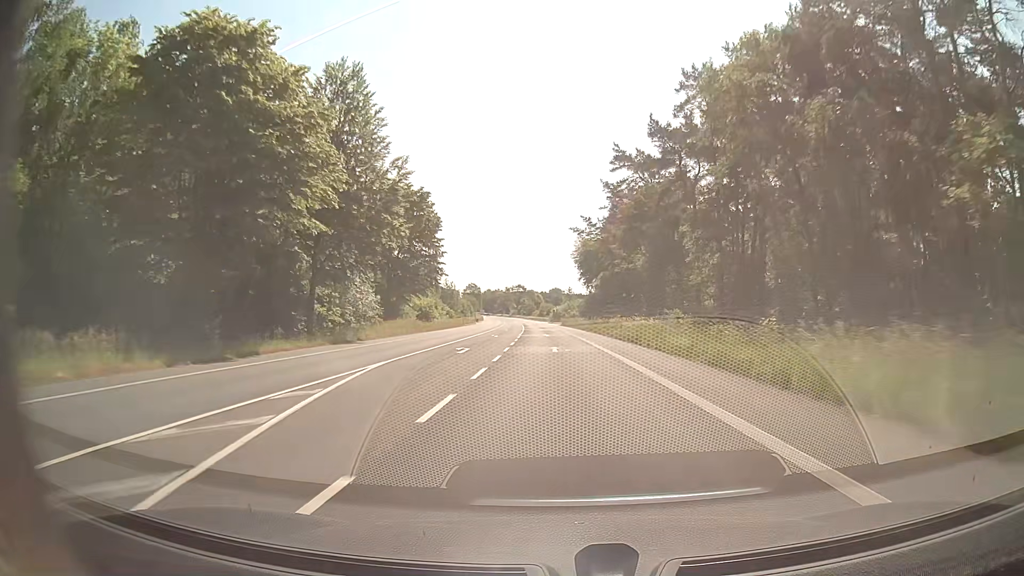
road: secondary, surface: asphalt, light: Day
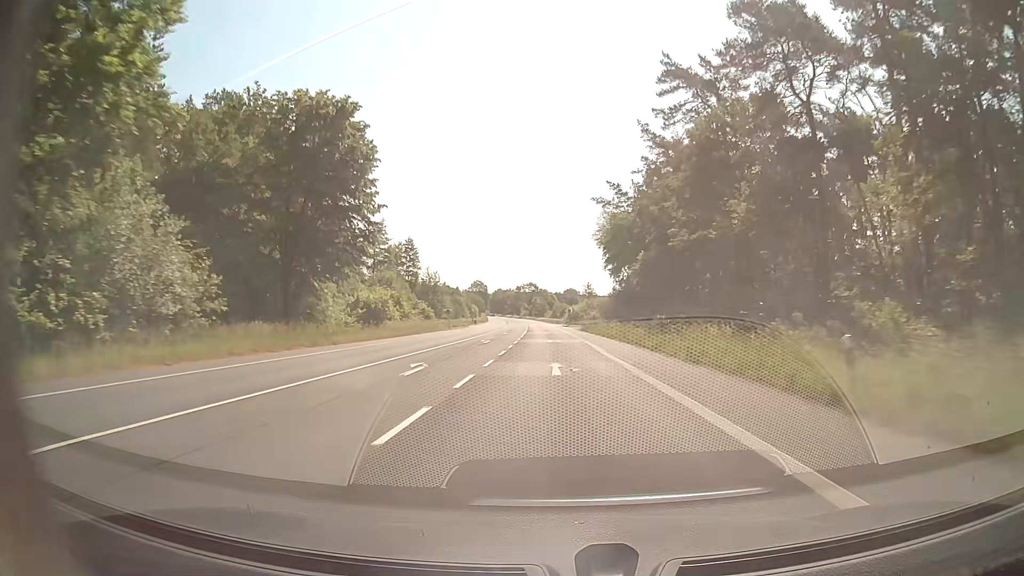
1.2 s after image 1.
(-0.4, +31.6) m; -1°
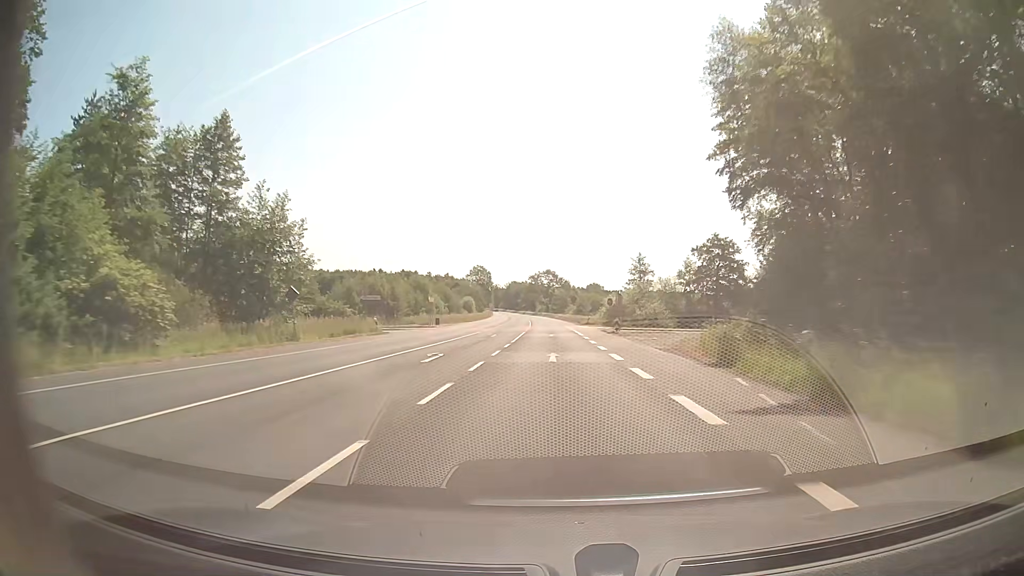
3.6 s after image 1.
(-1.1, +63.3) m; -2°
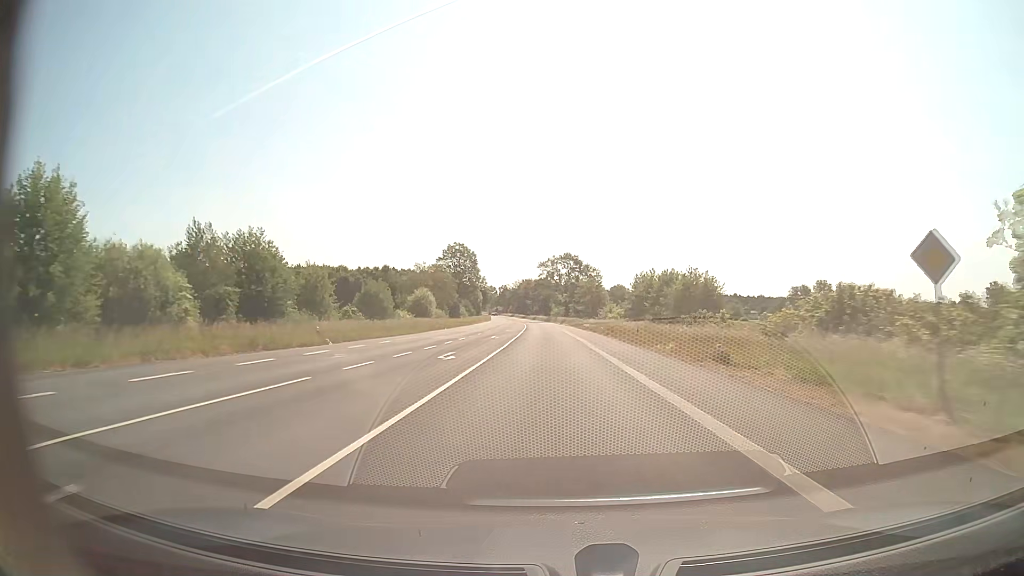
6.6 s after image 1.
(-1.2, +79.1) m; -2°
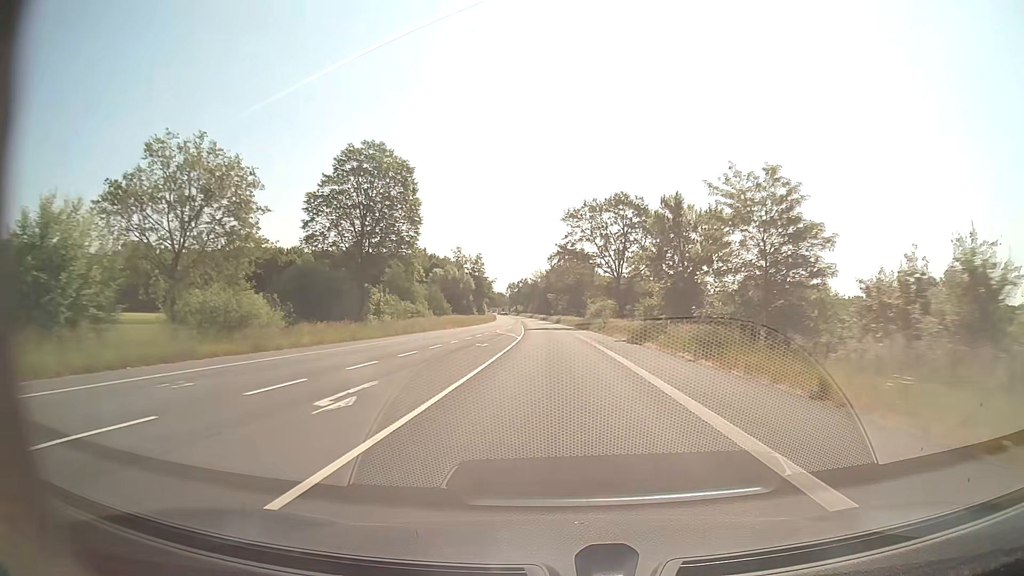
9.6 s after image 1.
(-1.8, +79.0) m; -2°
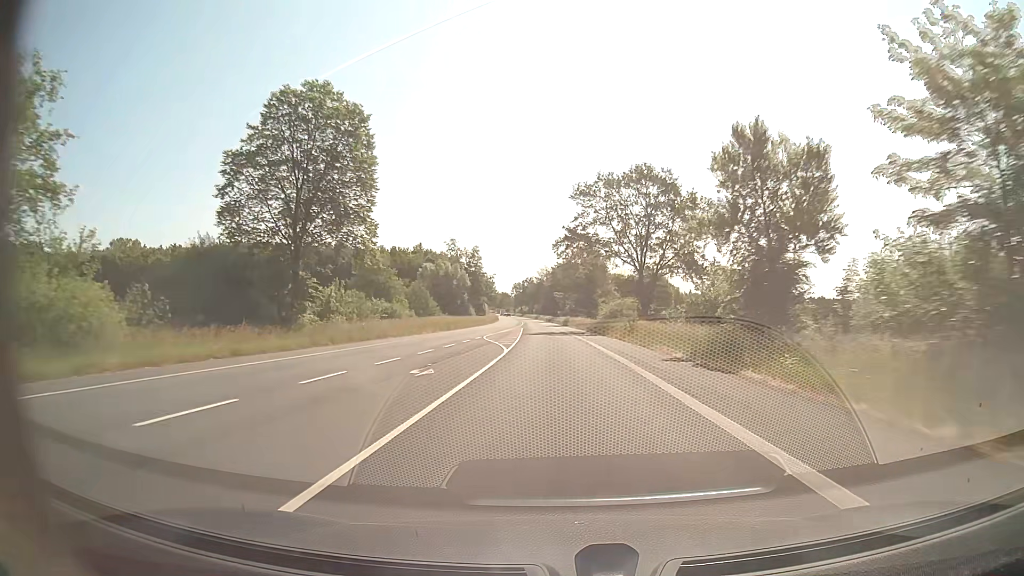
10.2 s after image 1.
(-0.1, +15.8) m; -1°
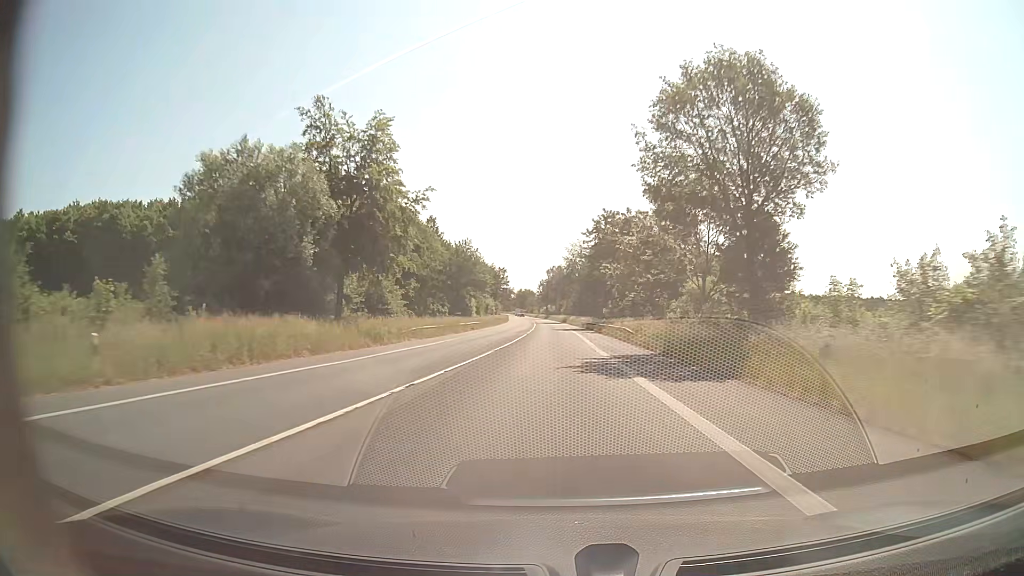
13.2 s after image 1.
(-1.8, +78.9) m; -3°
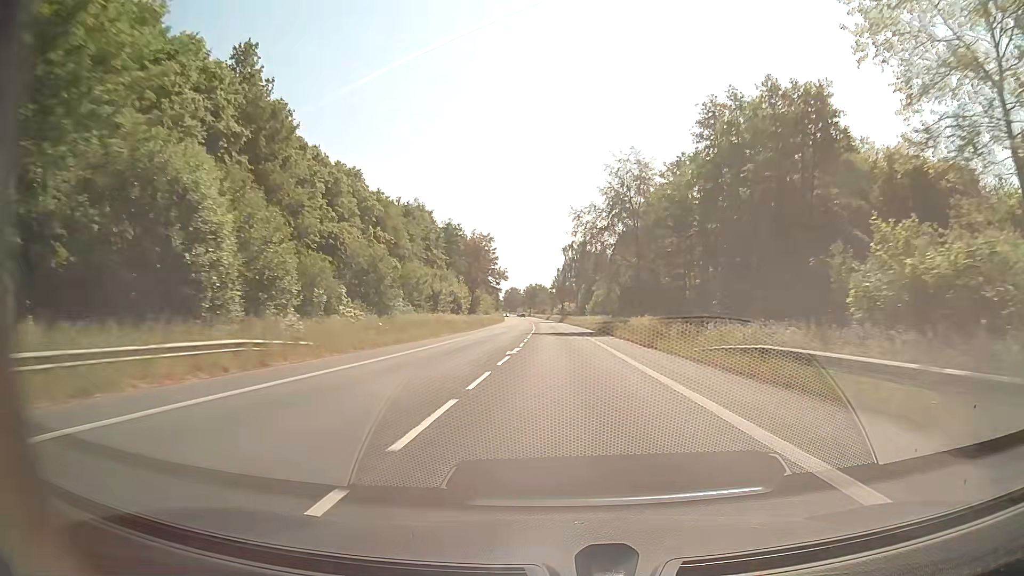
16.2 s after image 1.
(-1.4, +79.0) m; -2°
(0, +10) (0, +20) (0, +30) (0, +40) (0, +50) (0, +60) (-1, +70) (-1, +80) (-1, +90) (-1, +100) m
